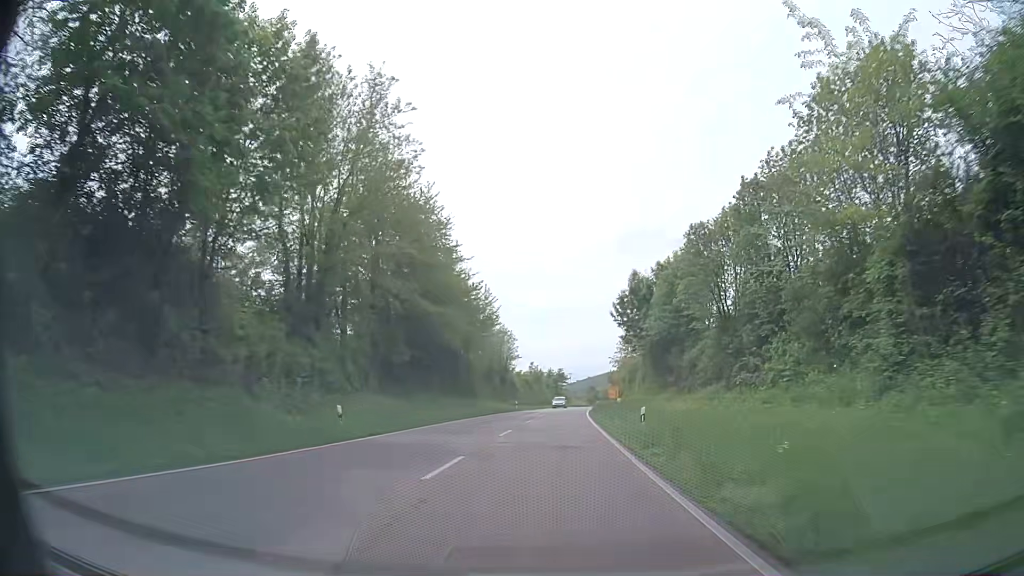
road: primary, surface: asphalt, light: Day
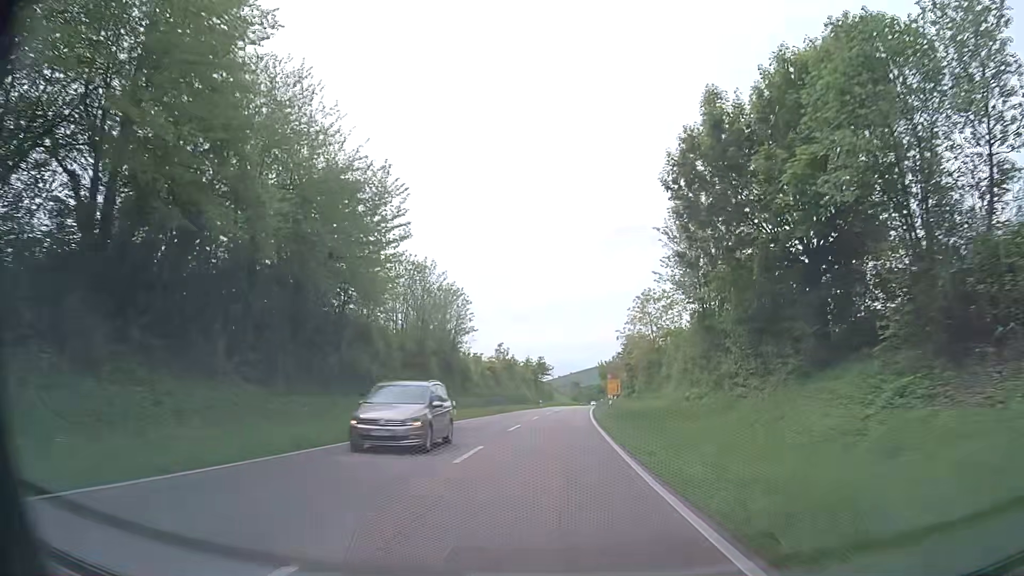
(+0.3, +33.4) m; +1°
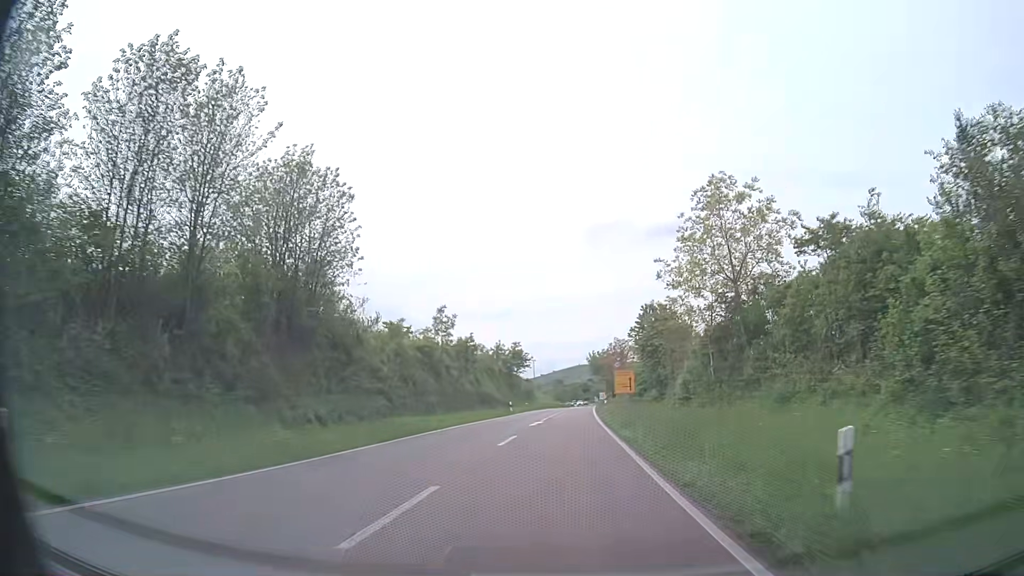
(+0.4, +31.0) m; +1°
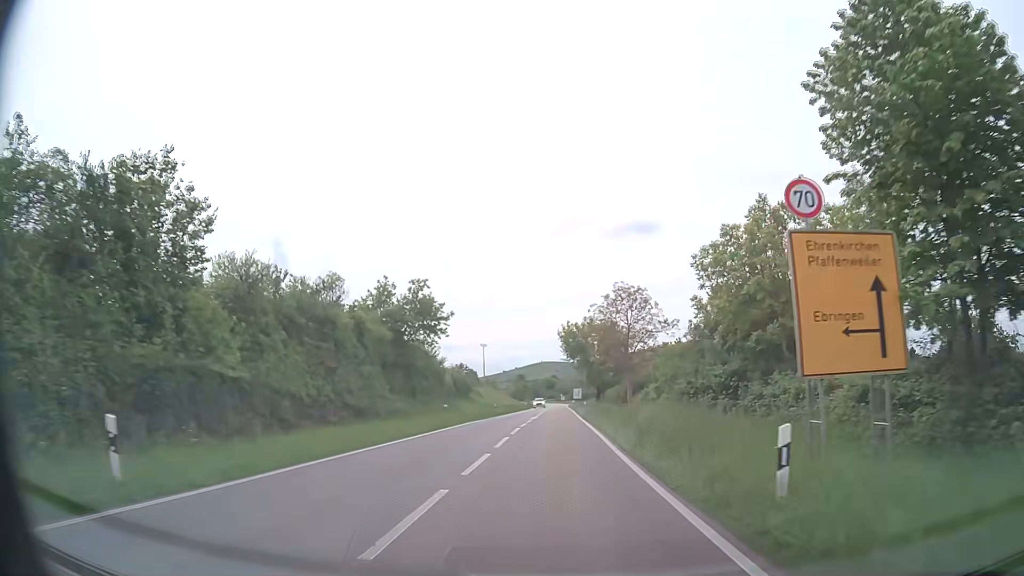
(+1.4, +48.0) m; +3°
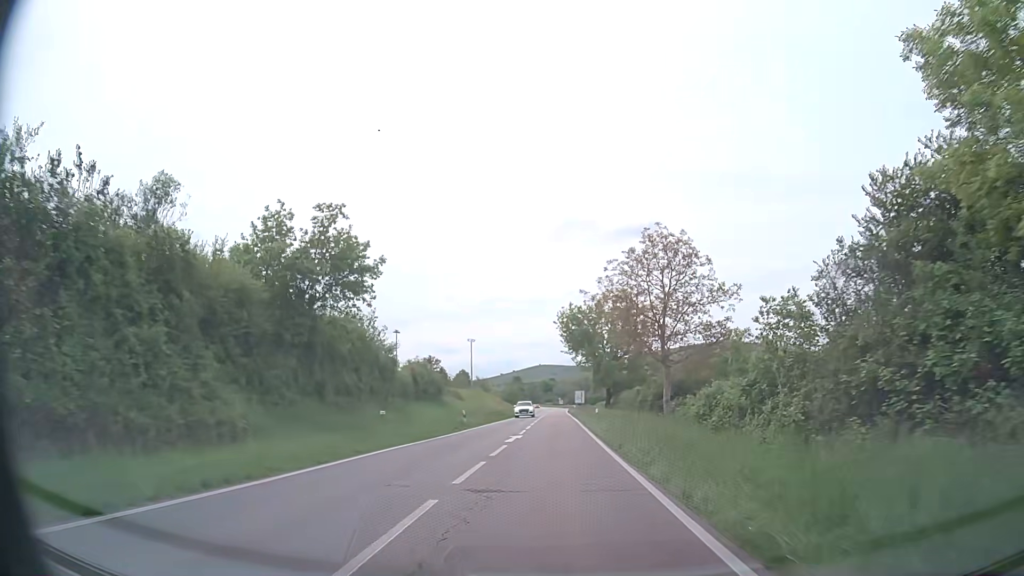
(+0.1, +18.6) m; 0°
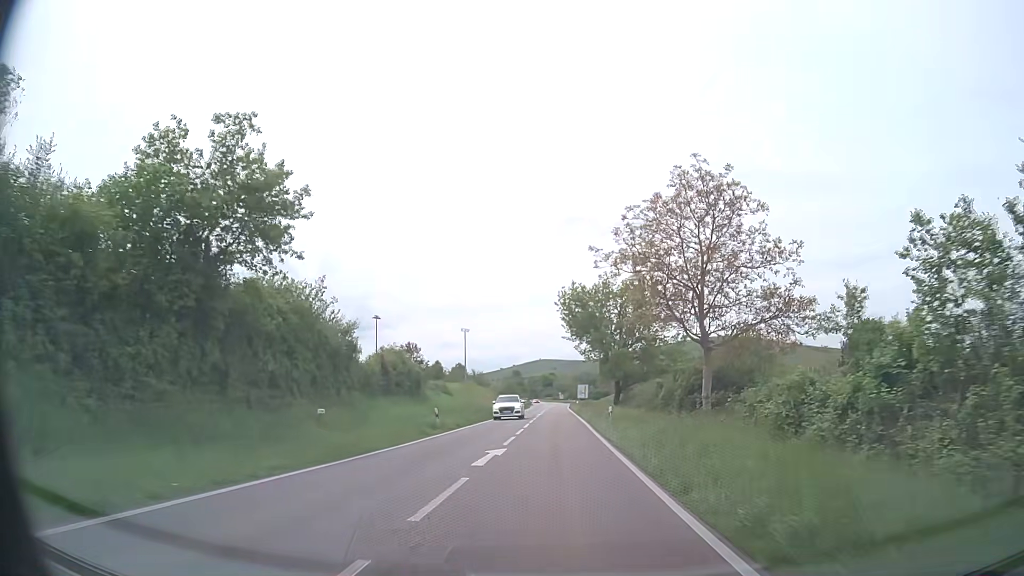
(0.0, +9.2) m; +1°
